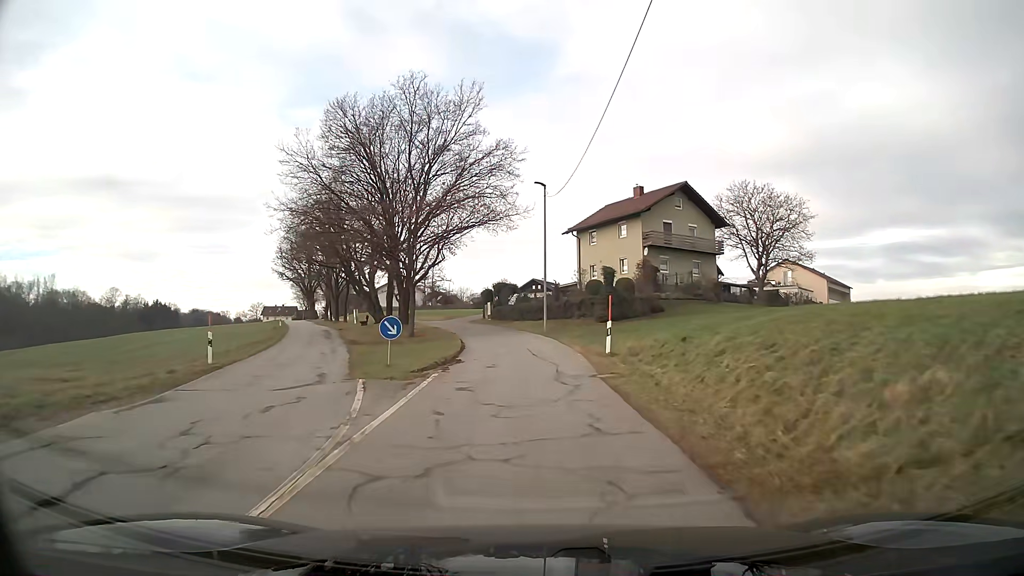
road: unclassified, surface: asphalt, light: Day
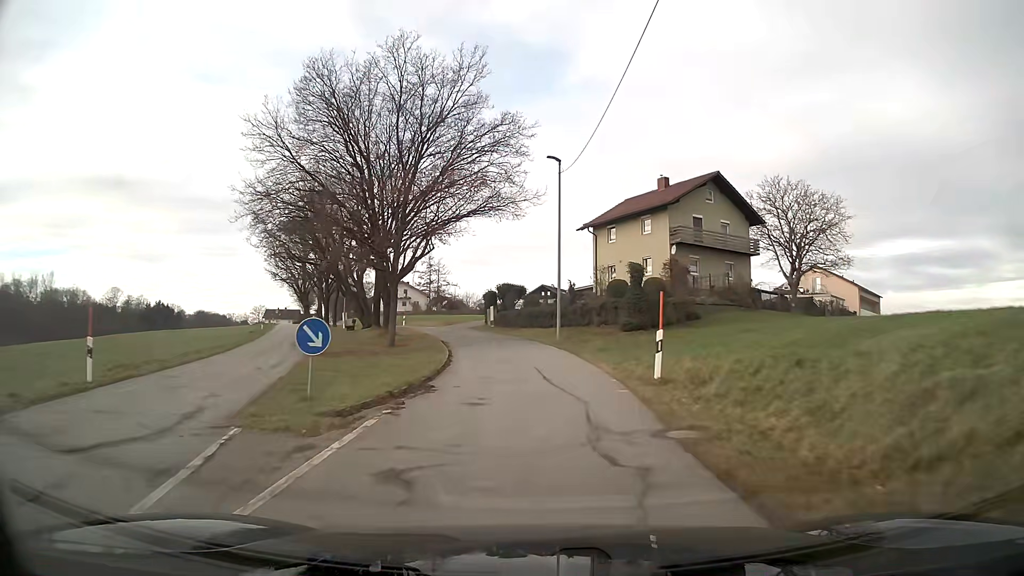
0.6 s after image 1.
(0.0, +7.1) m; -1°
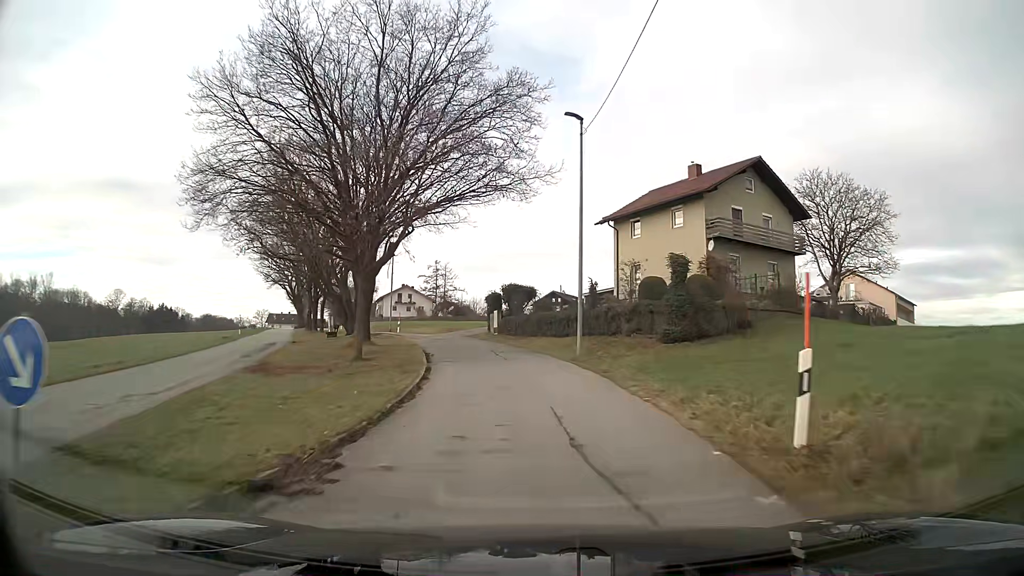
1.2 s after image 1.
(-0.1, +7.2) m; -1°
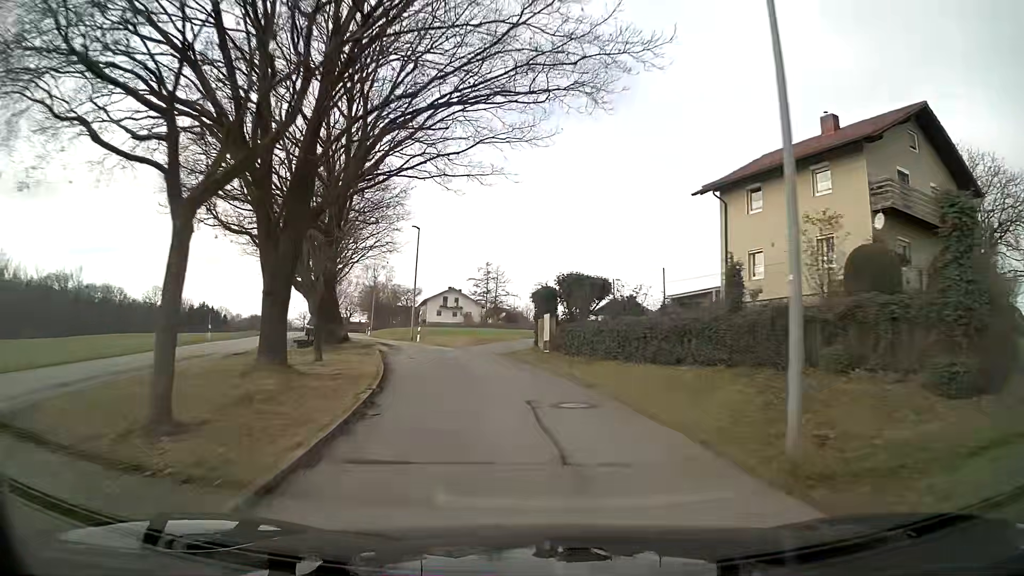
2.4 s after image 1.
(-0.6, +14.5) m; -6°
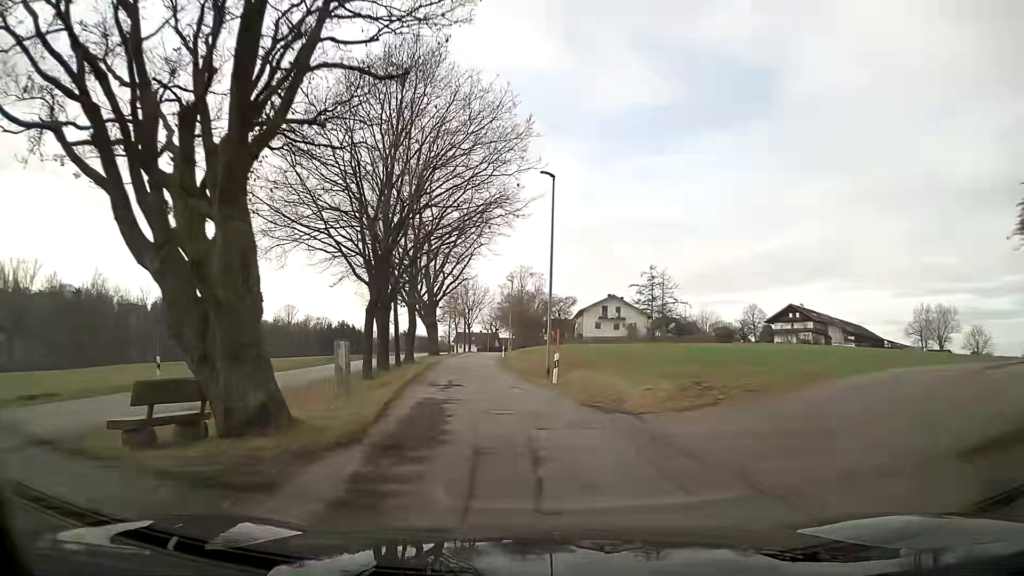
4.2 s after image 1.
(-2.3, +21.7) m; -12°
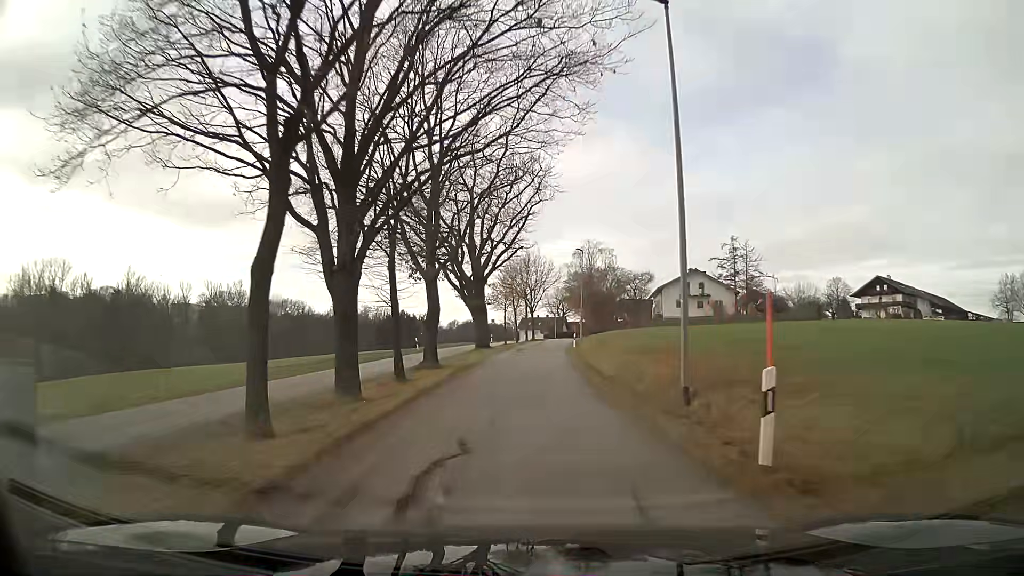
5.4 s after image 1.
(-0.8, +14.7) m; -5°
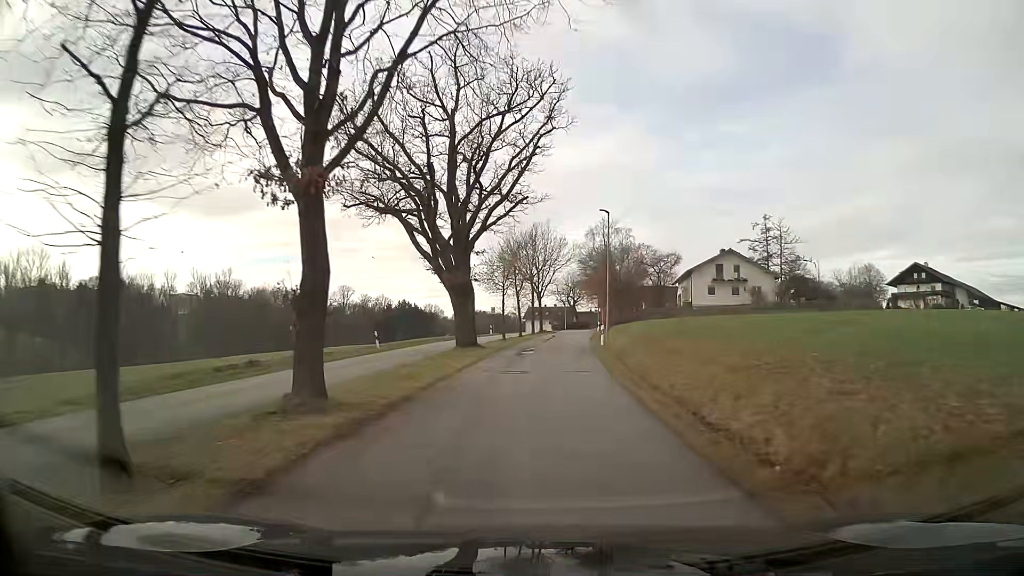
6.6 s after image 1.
(0.0, +14.9) m; +1°
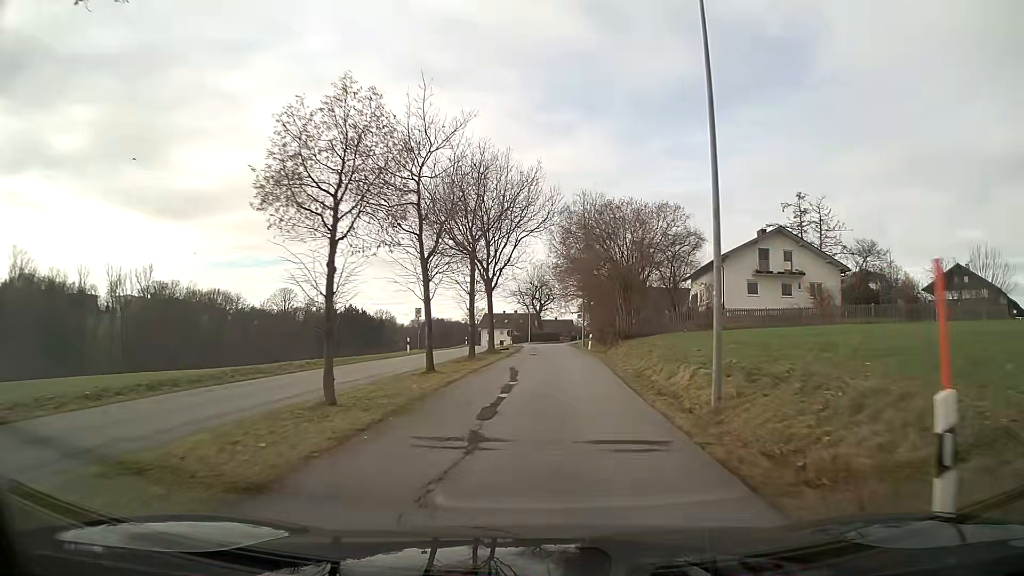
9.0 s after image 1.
(+0.4, +29.9) m; +3°
